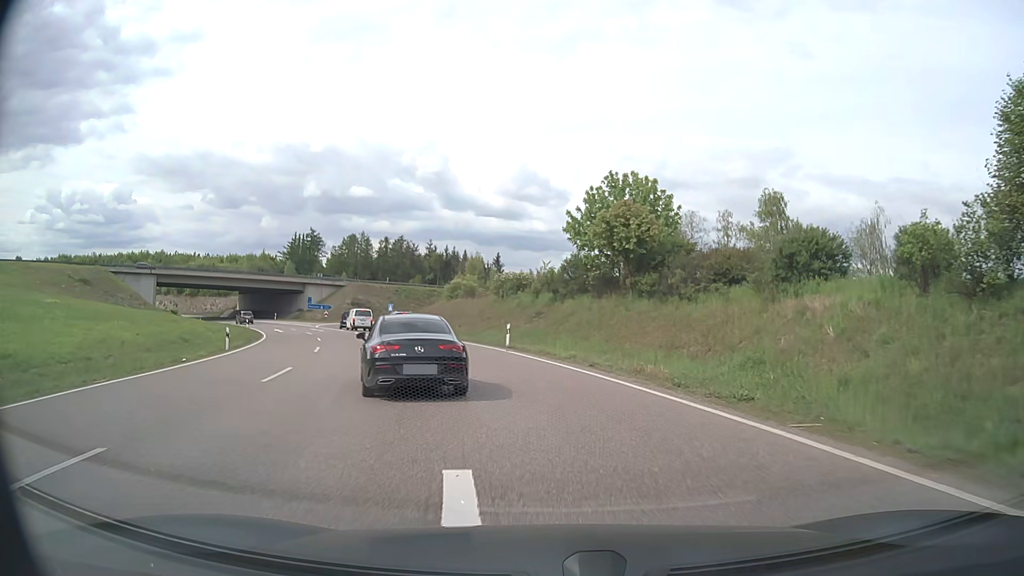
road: trunk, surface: asphalt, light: Day
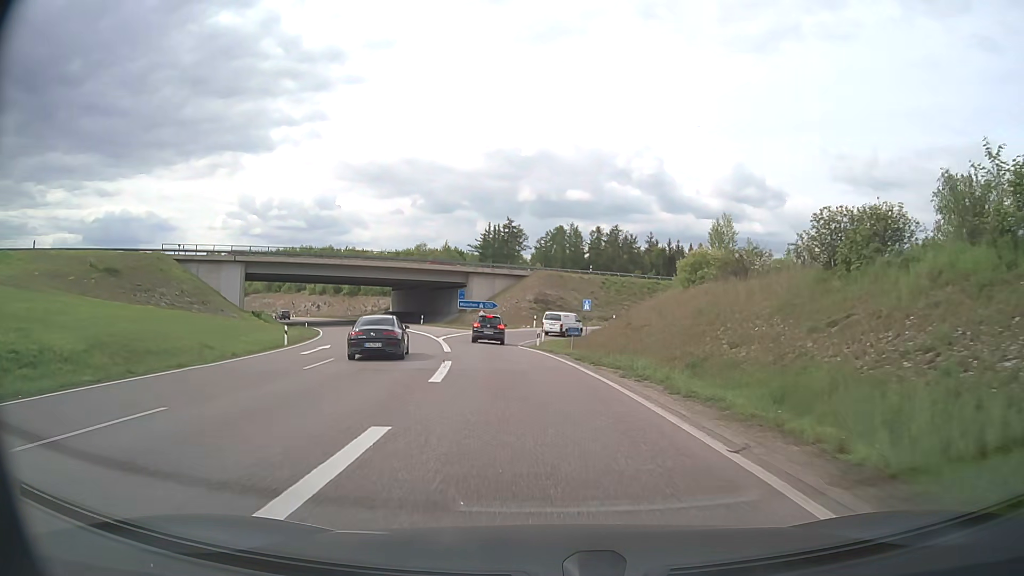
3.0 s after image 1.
(-5.1, +34.0) m; -18°
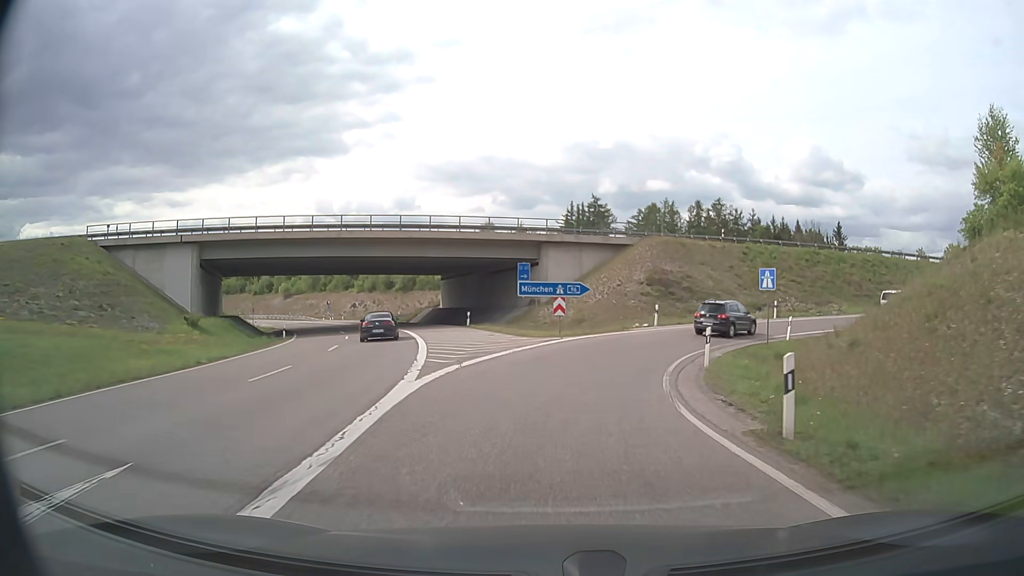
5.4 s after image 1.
(-2.0, +27.5) m; -7°
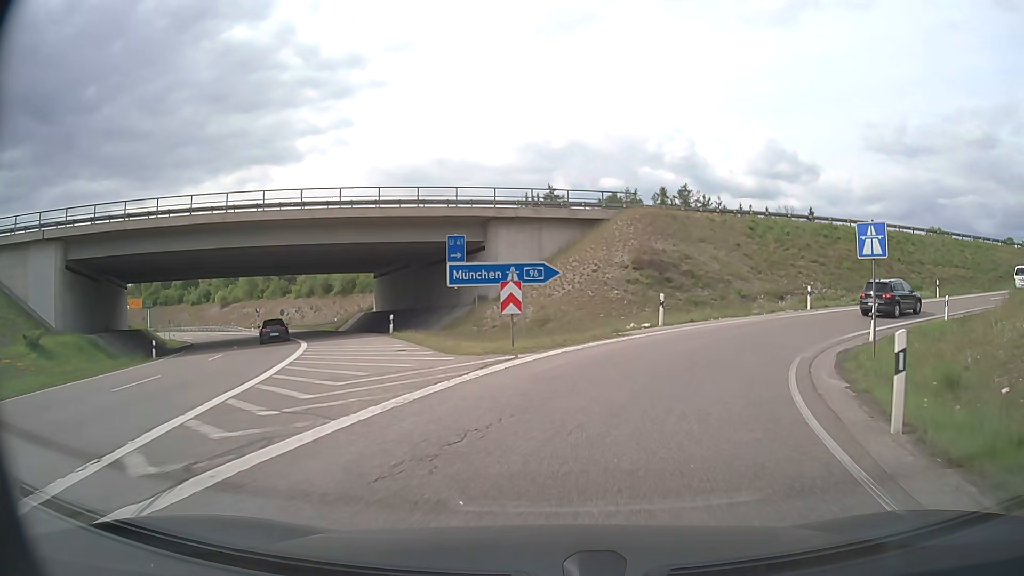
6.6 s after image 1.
(+0.1, +12.3) m; +3°
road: motorway_link
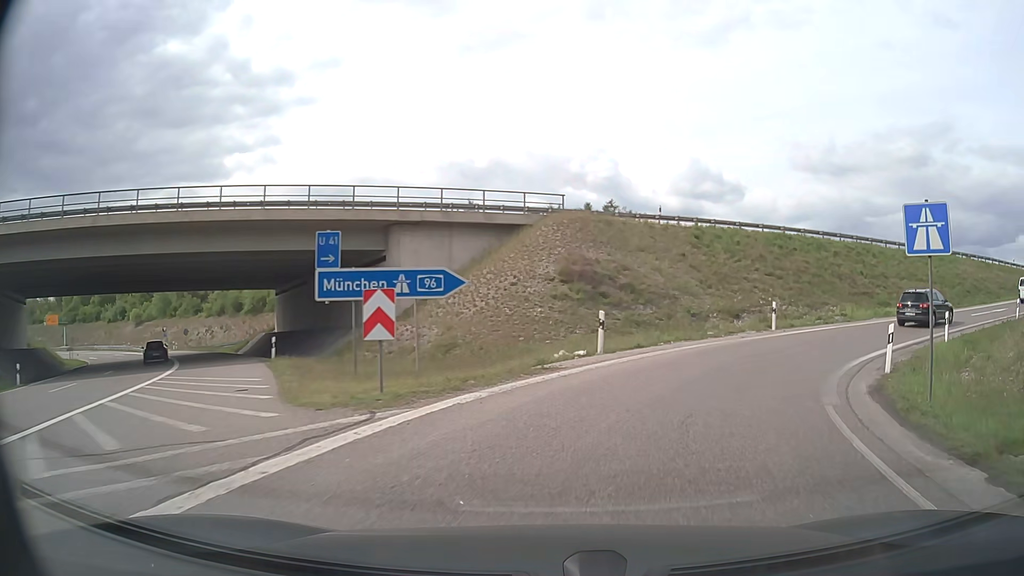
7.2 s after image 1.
(+0.3, +5.8) m; +7°
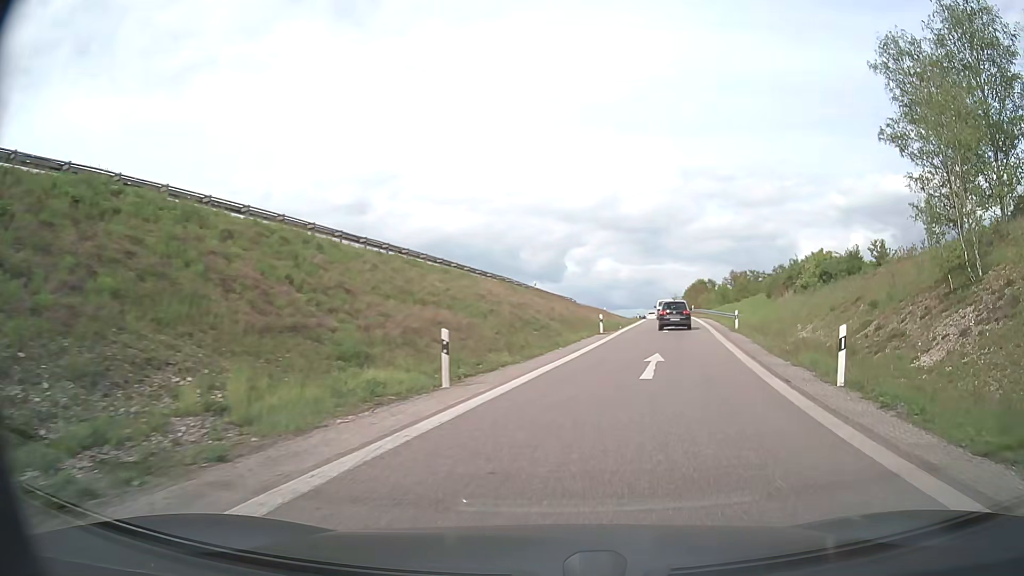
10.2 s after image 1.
(+10.8, +24.6) m; +48°
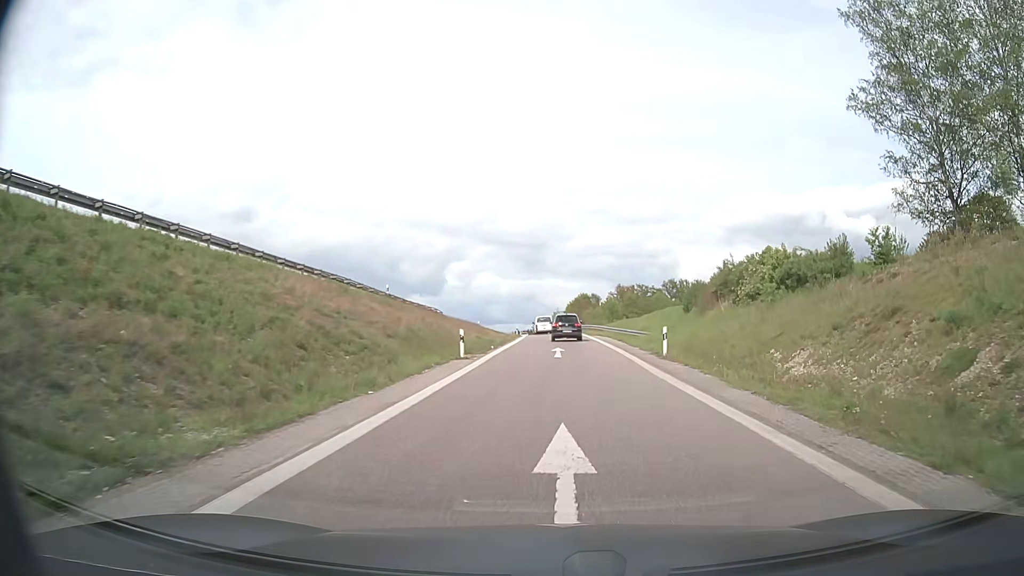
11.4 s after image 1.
(+1.3, +12.0) m; +10°
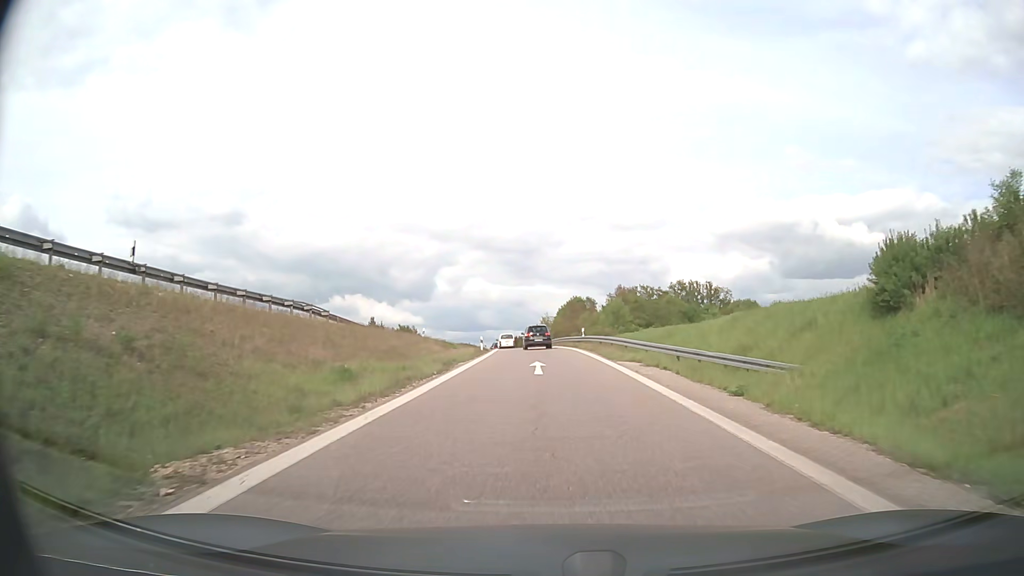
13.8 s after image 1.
(+0.6, +27.8) m; +1°
(0, +10) (0, +20) (0, +30) (-1, +40) (-1, +50) (-2, +60) (-3, +70) (-4, +80) (-6, +90) (-7, +100) m
